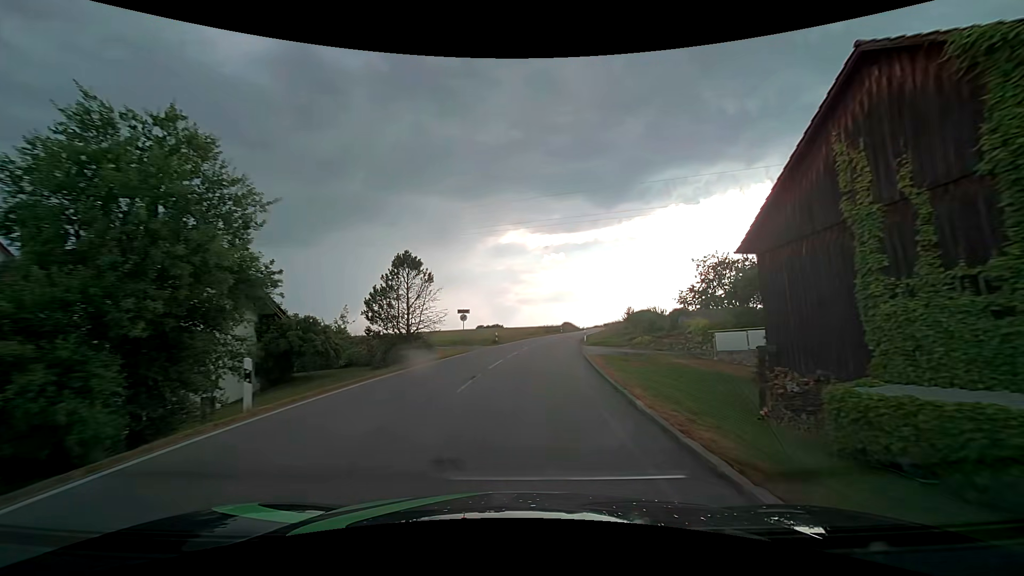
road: tertiary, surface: asphalt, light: Day
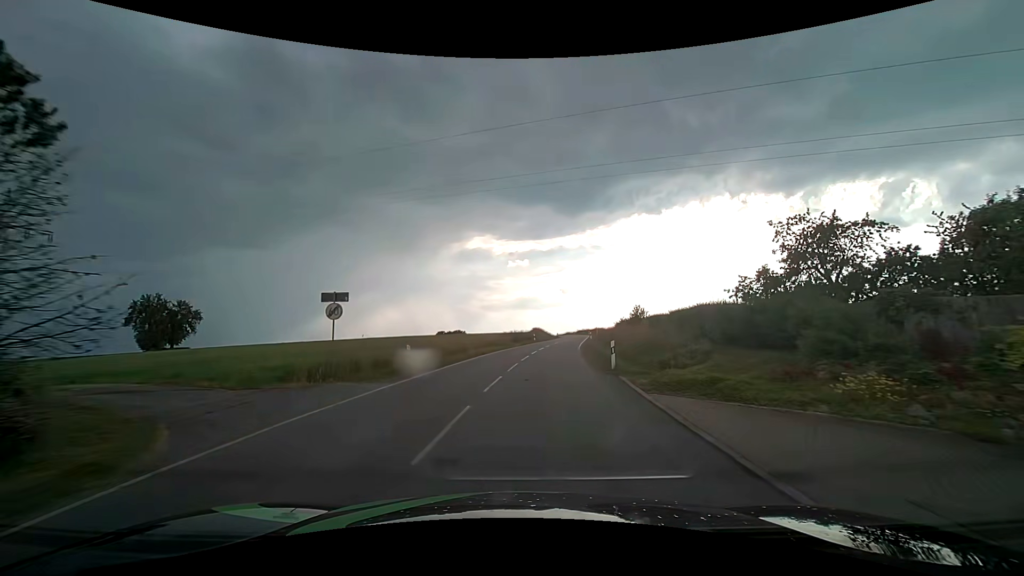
(+0.7, +23.2) m; +4°
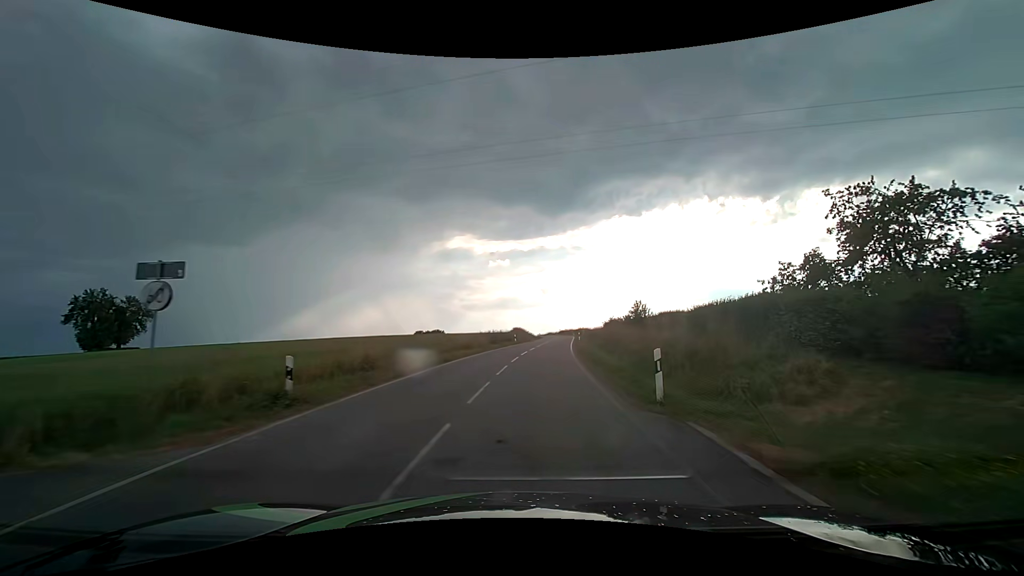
(+0.2, +7.9) m; +2°
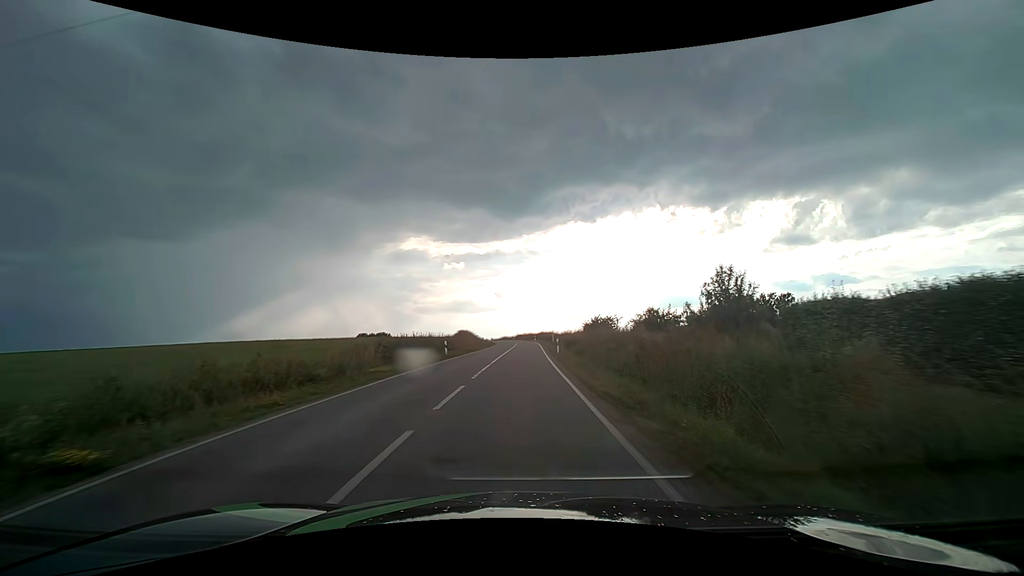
(+1.3, +24.6) m; +5°
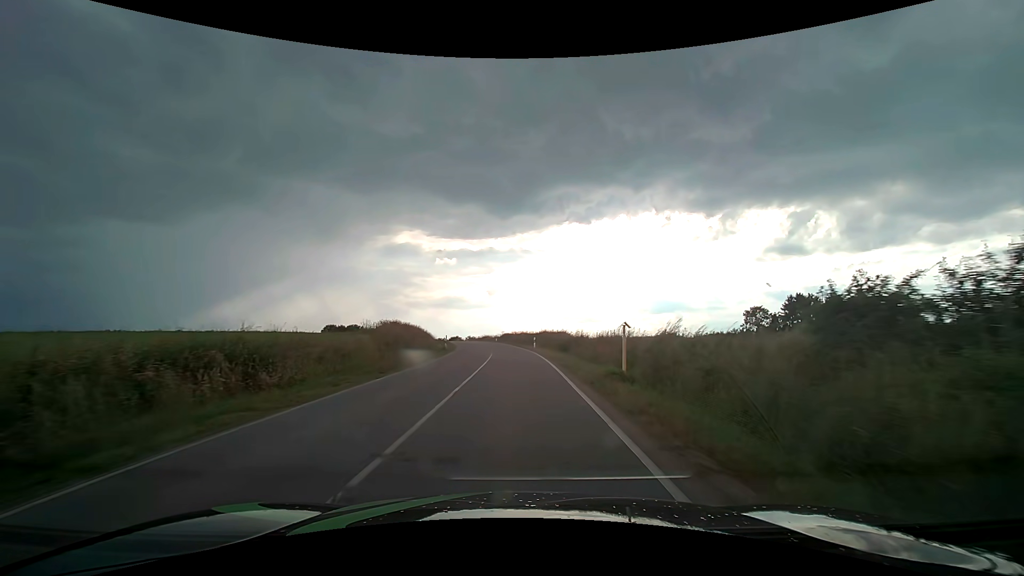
(+1.0, +43.5) m; +1°
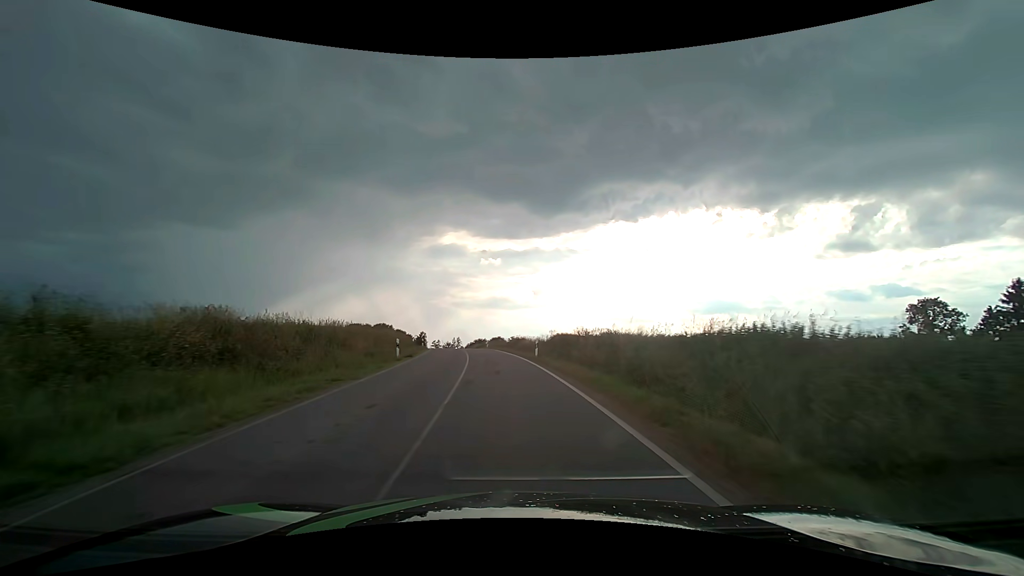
(-1.2, +45.6) m; -5°
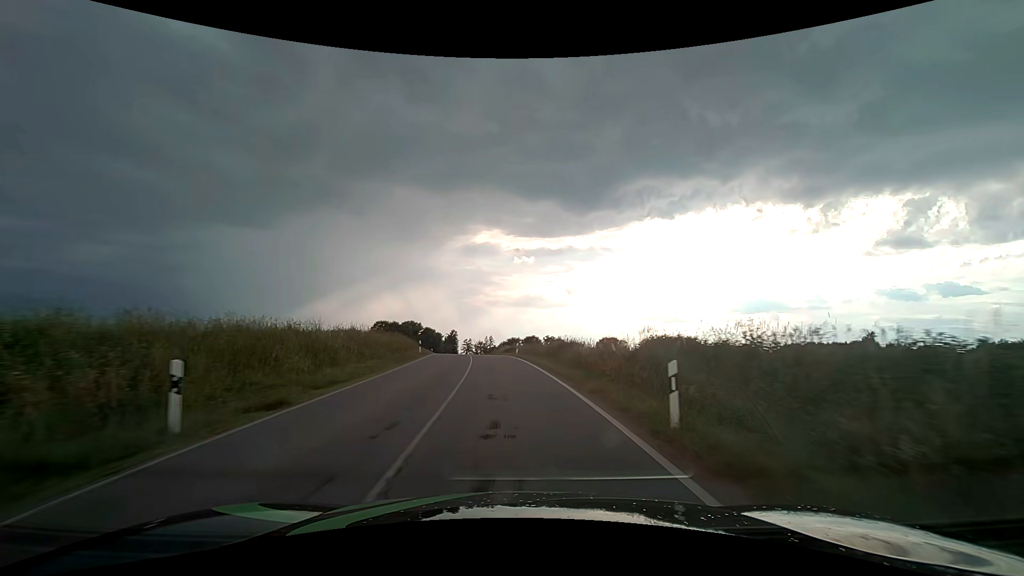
(-0.7, +18.6) m; -4°
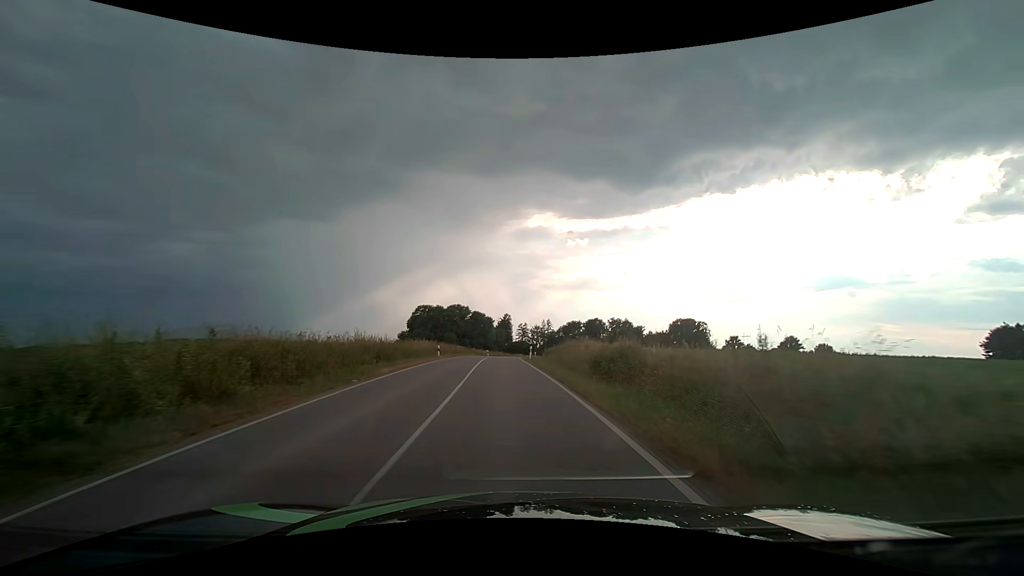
(-2.2, +37.4) m; -6°
(0, +10) (0, +20) (-1, +30) (-1, +40) (-1, +50) (-1, +60) (0, +70) (+1, +80) (+2, +90) (+4, +100) m
